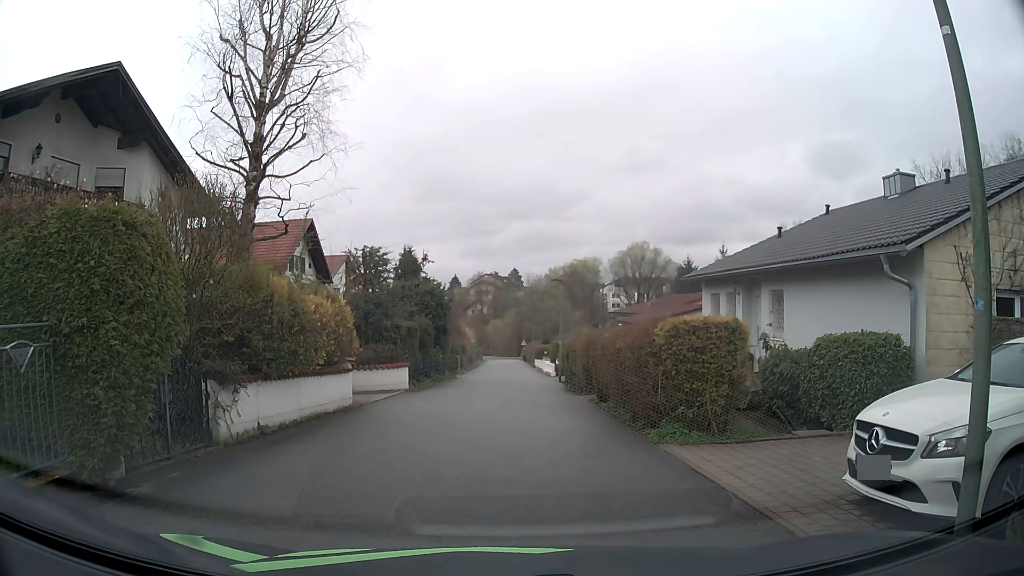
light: Day
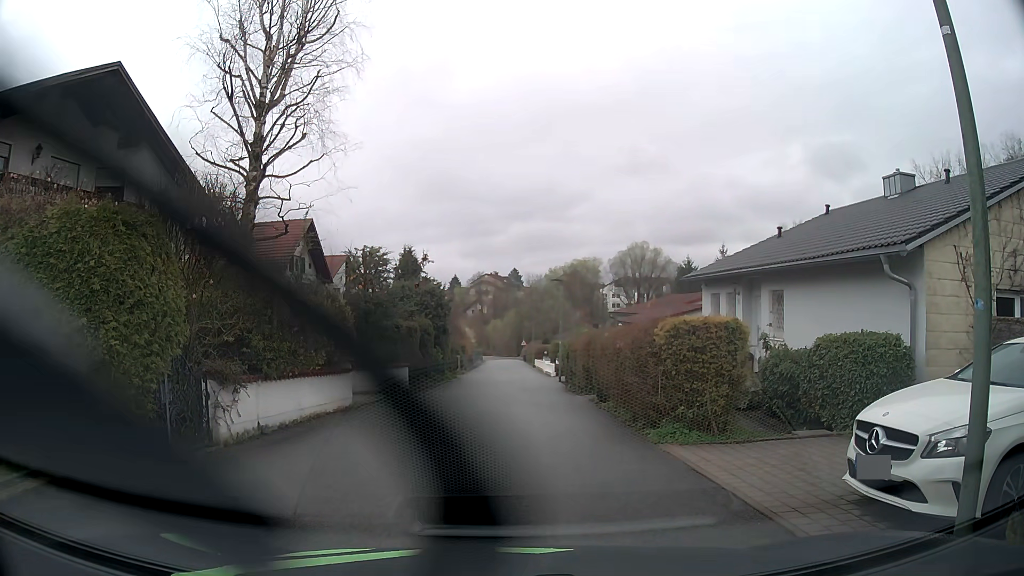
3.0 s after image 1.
(0.0, 0.0) m; 0°
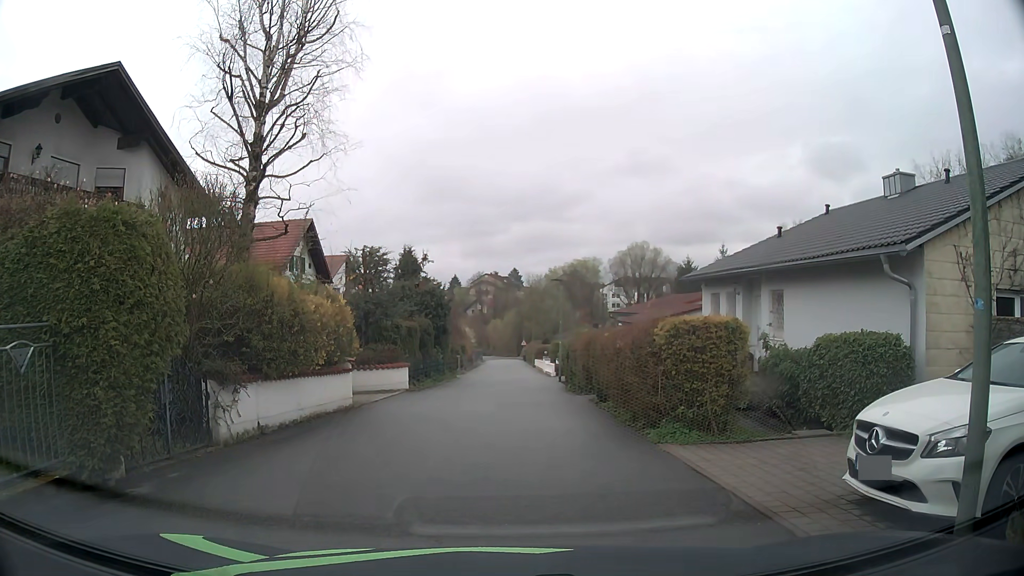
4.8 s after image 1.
(0.0, 0.0) m; 0°
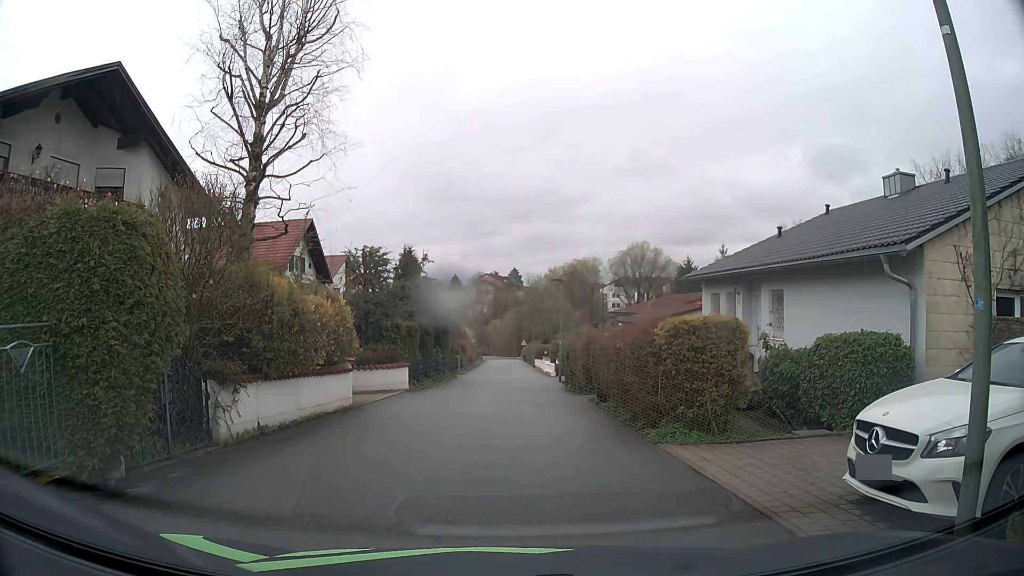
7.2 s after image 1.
(0.0, 0.0) m; 0°
(0, +10) (0, +20) (0, +30) (+1, +40) (+1, +50) (+2, +60) (+2, +70) (+2, +80) (+3, +90) (+3, +100) m
